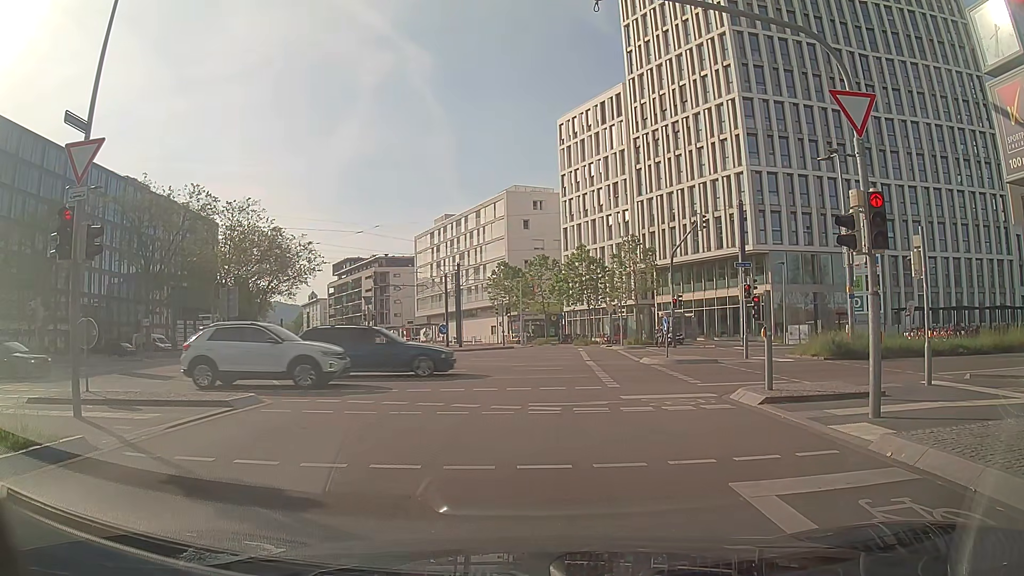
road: residential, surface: asphalt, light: Day
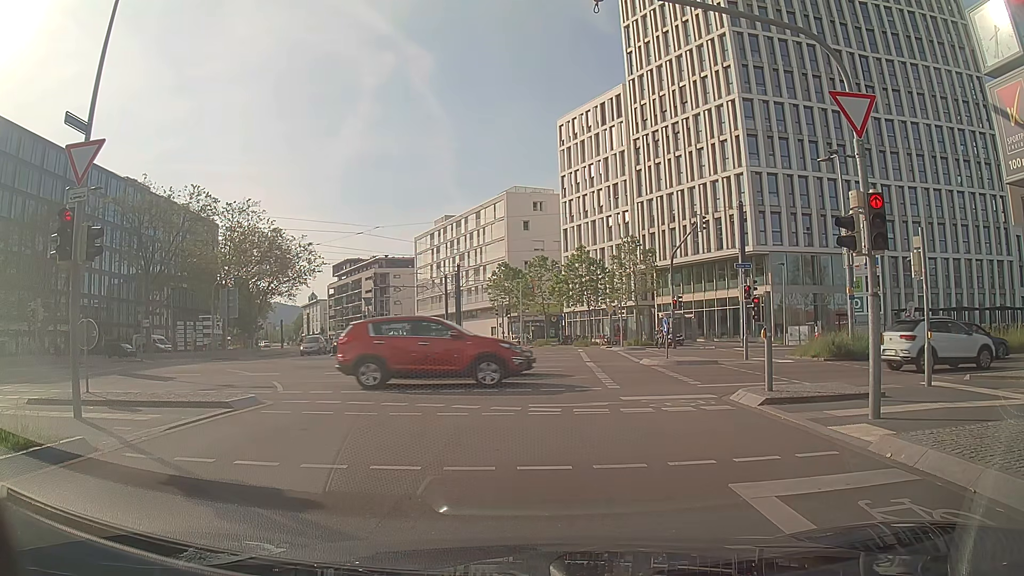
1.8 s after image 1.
(0.0, +0.1) m; 0°
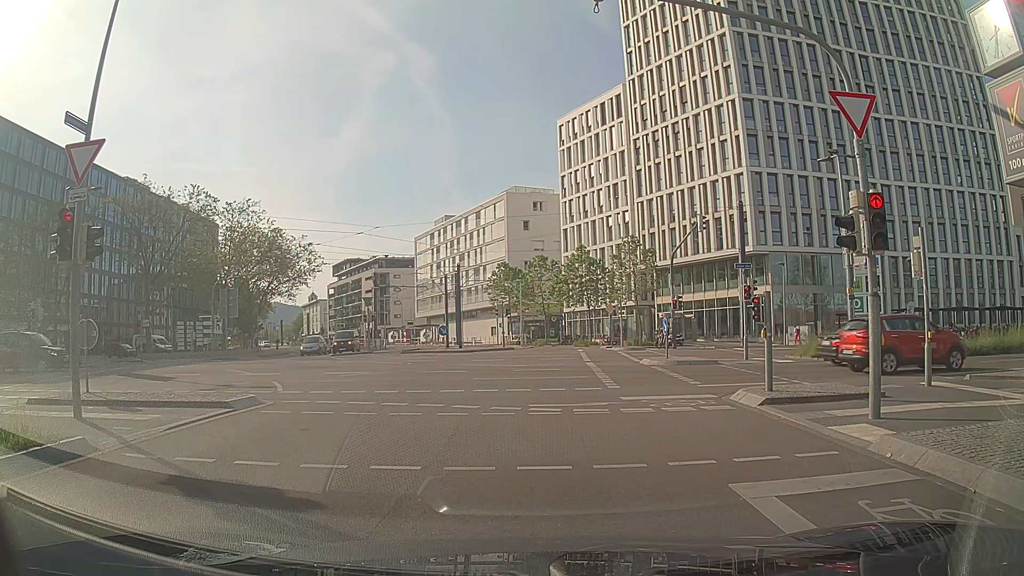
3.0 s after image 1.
(0.0, 0.0) m; 0°
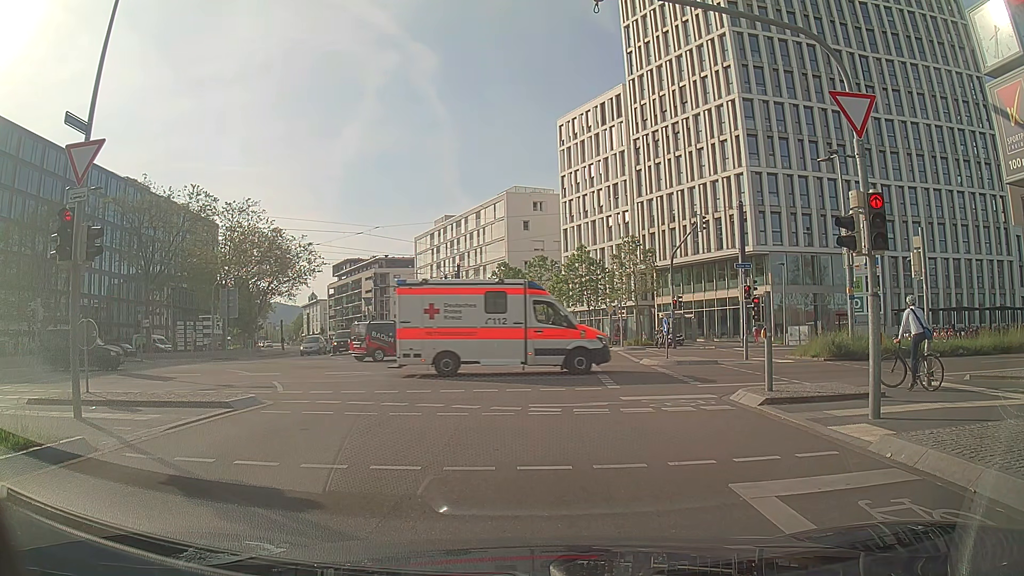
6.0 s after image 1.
(0.0, 0.0) m; 0°
(+1, +10) (+2, +20) (+3, +30) (+4, +40) (+5, +50) (+6, +60) (+5, +70) (+2, +79) (-2, +88) (-6, +97) m
